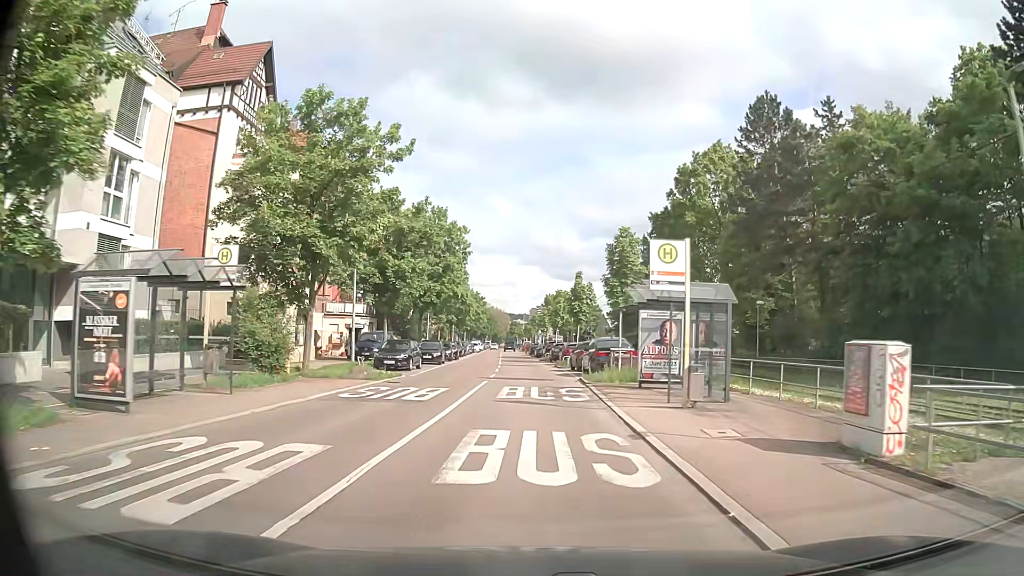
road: secondary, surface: asphalt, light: Day
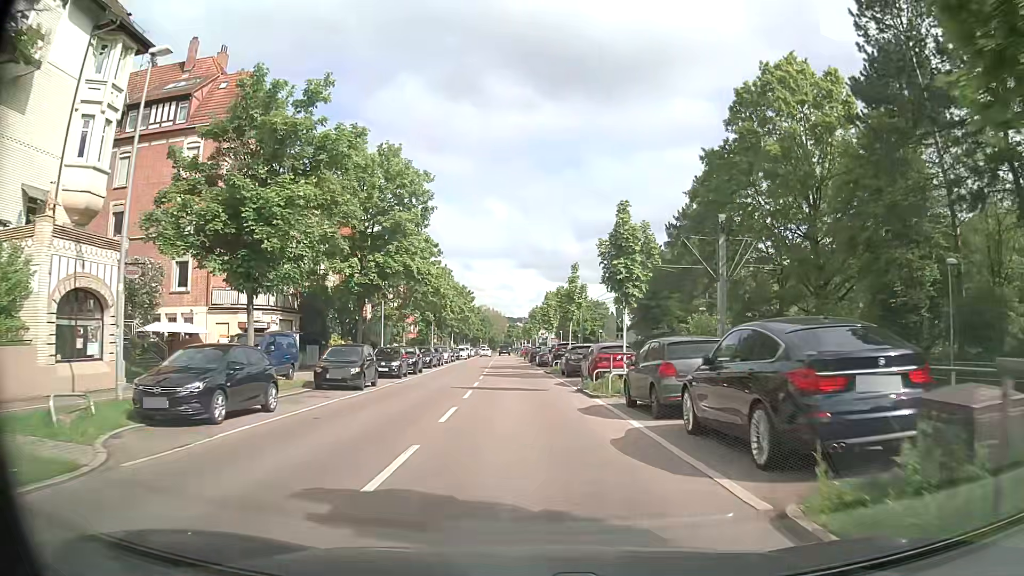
(0.0, +20.2) m; -1°
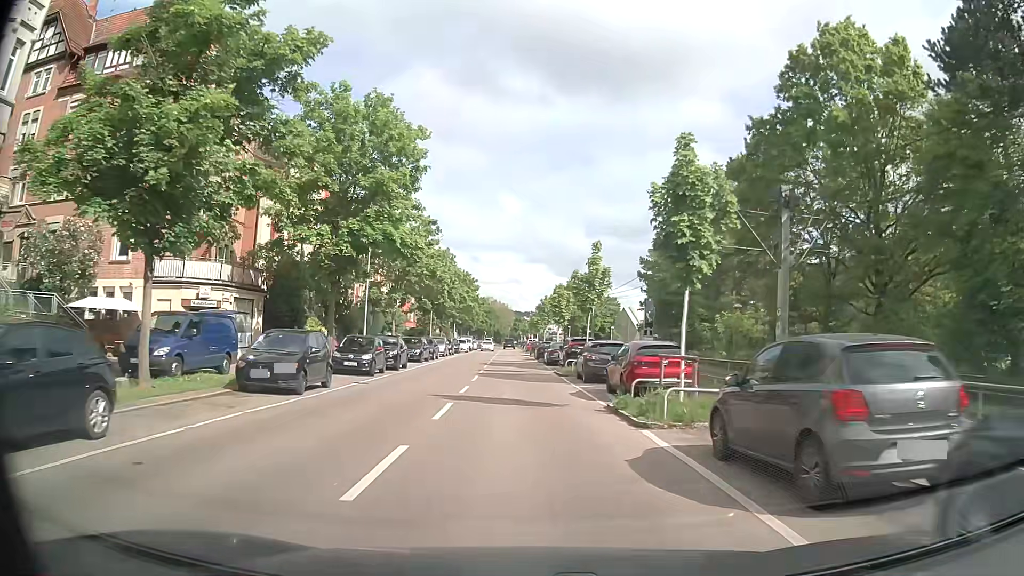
(0.0, +6.8) m; +1°
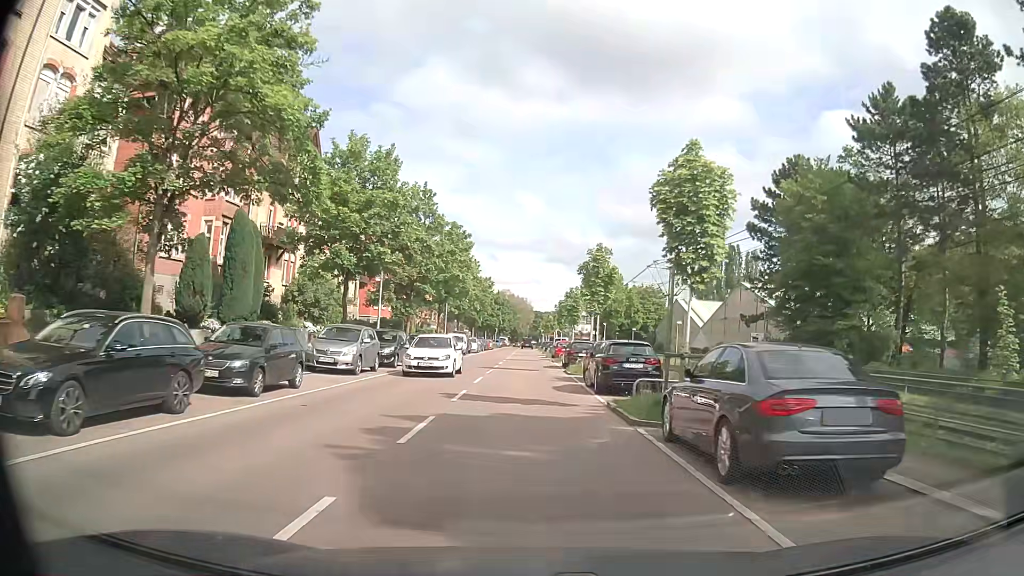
(-0.7, +33.2) m; -2°
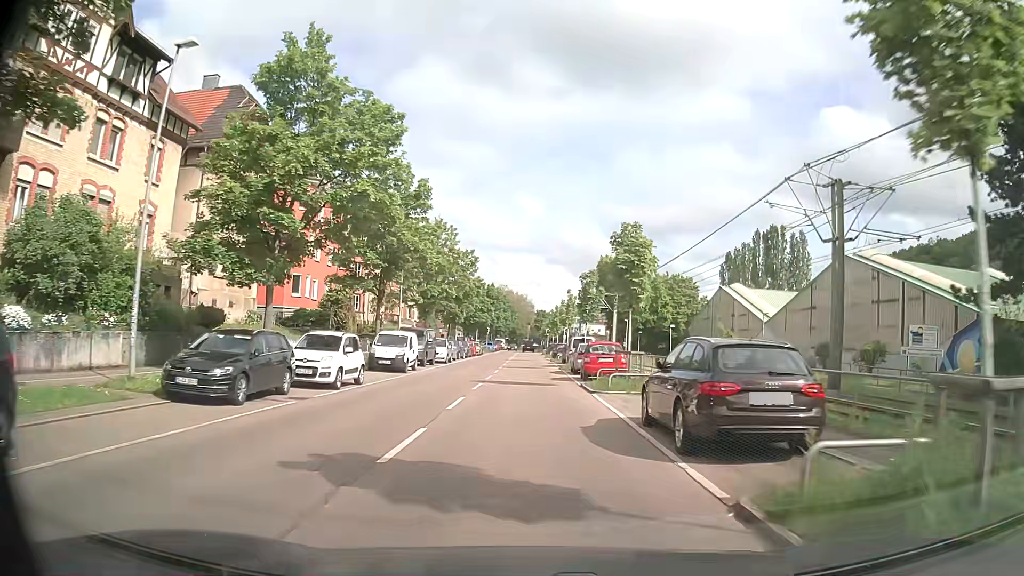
(-0.1, +25.6) m; 0°
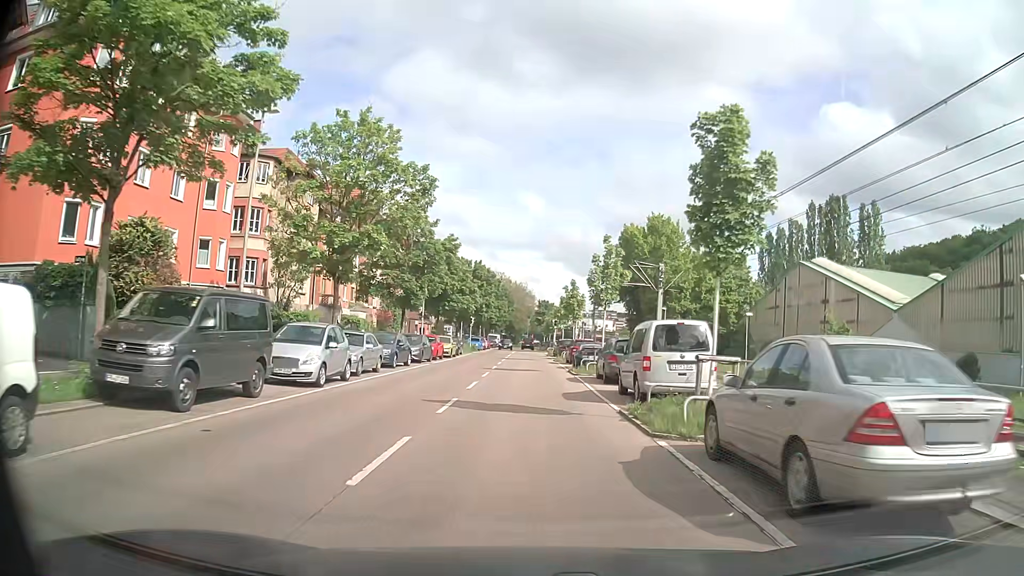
(0.0, +25.8) m; 0°
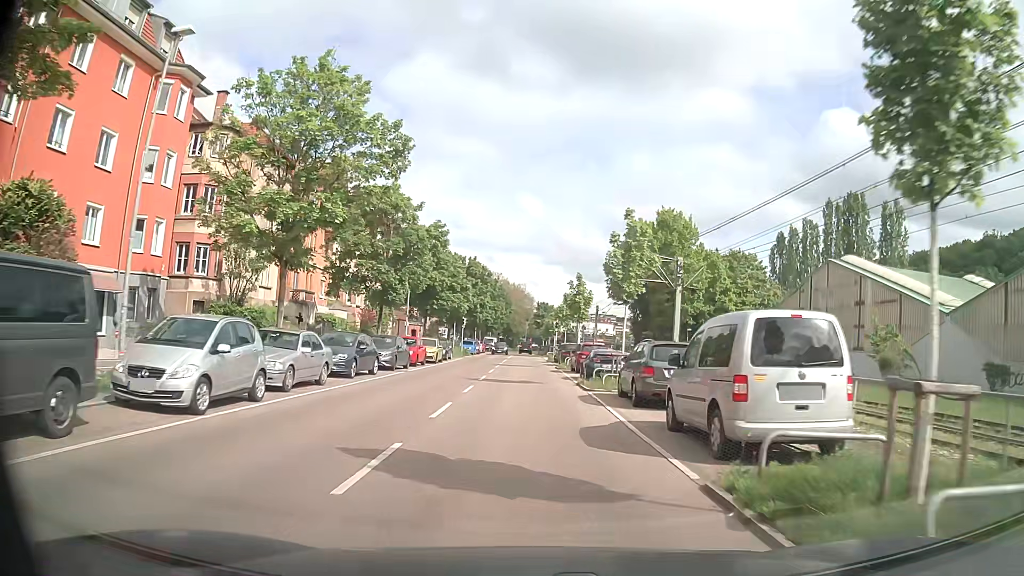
(0.0, +6.4) m; 0°
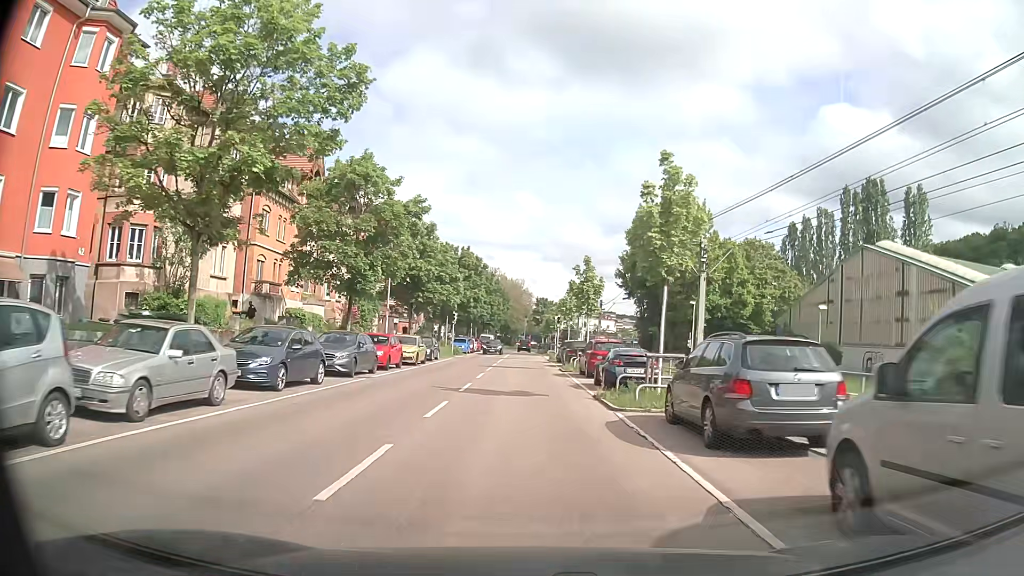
(0.0, +6.4) m; 0°
(0, +10) (0, +20) (0, +30) (-1, +40) (-1, +50) (-1, +60) (-1, +70) (-1, +80) (-1, +90) (-1, +100) m
